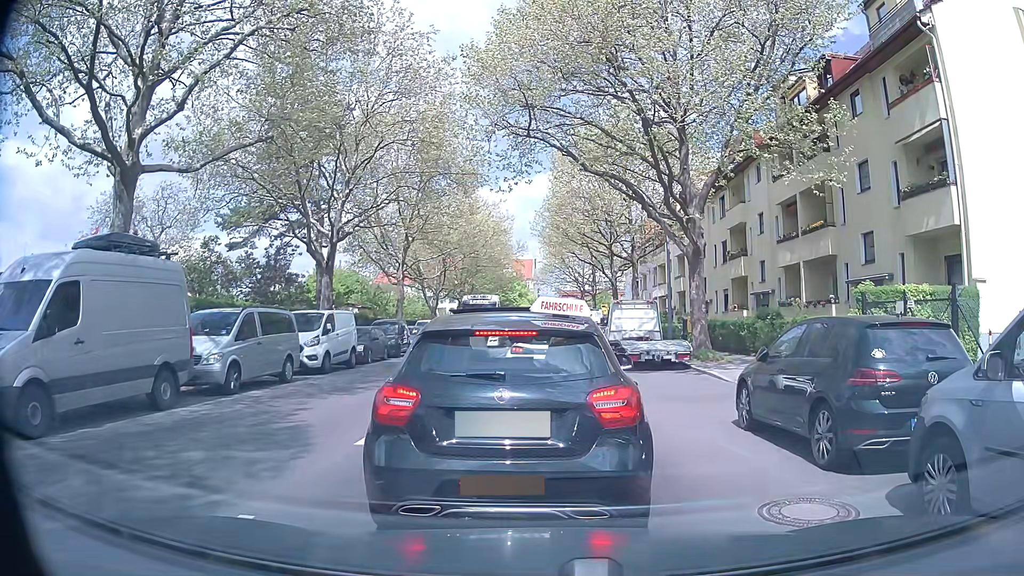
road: tertiary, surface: asphalt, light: Day
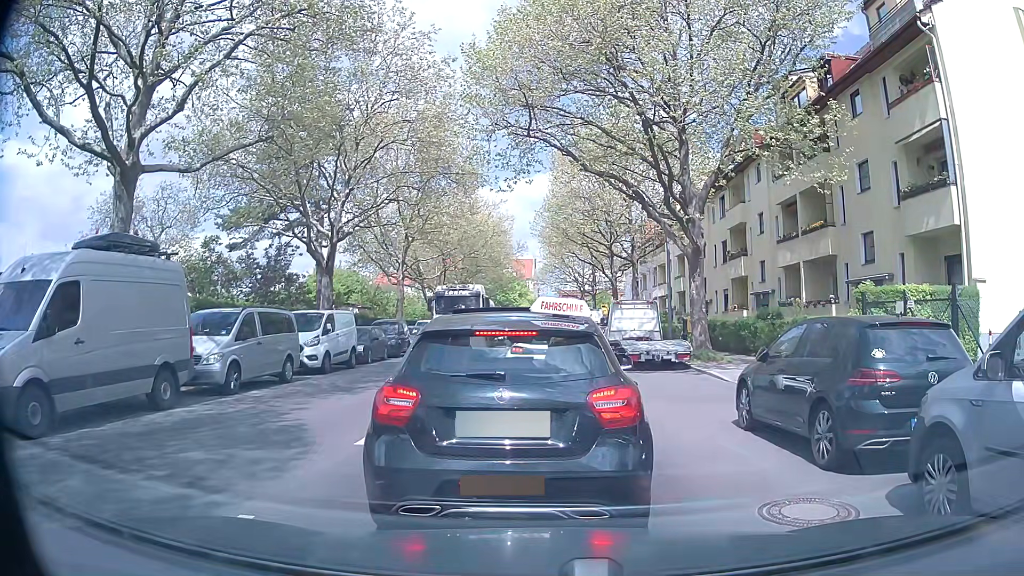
(0.0, 0.0) m; 0°
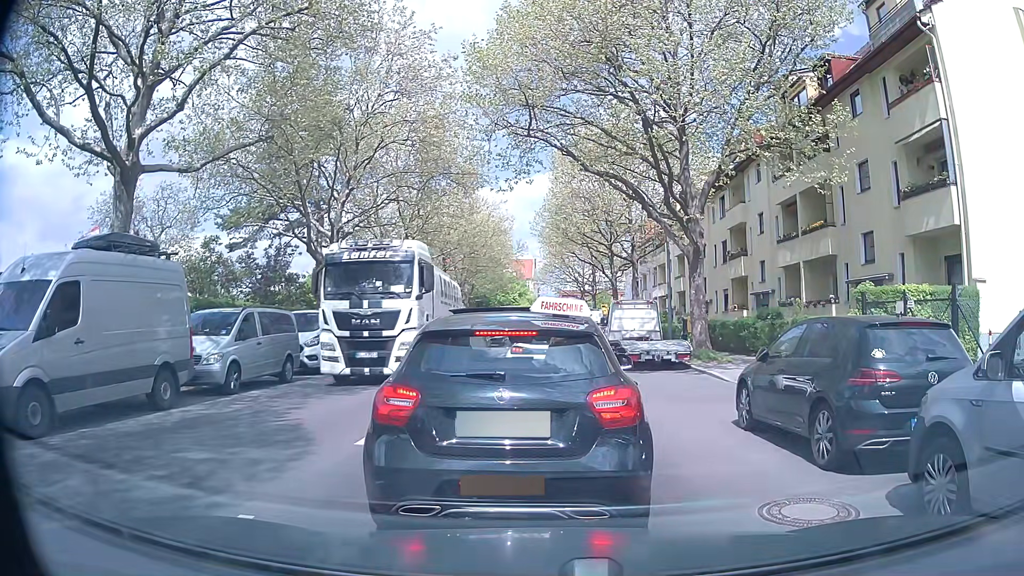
(0.0, 0.0) m; 0°
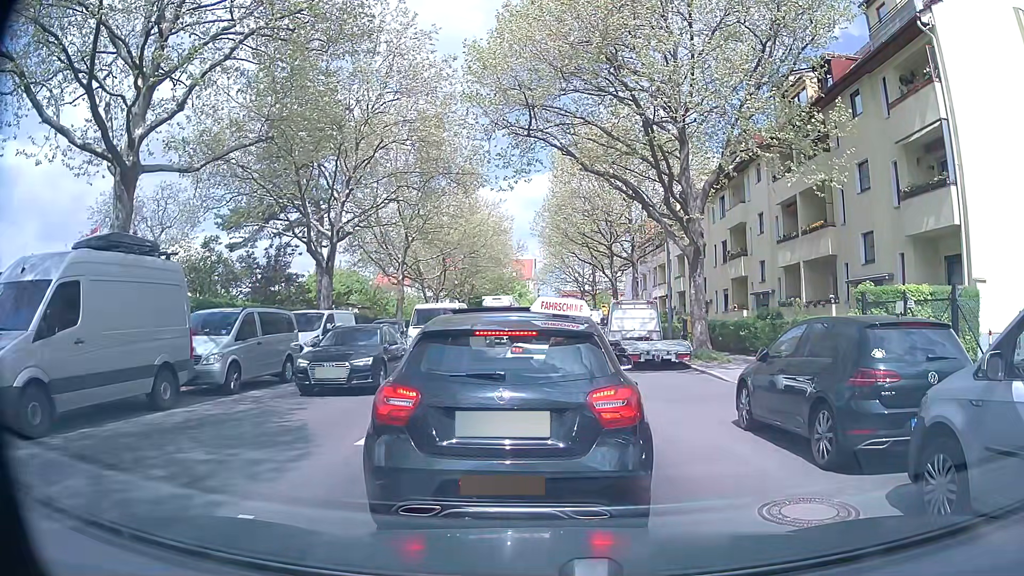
(0.0, 0.0) m; 0°
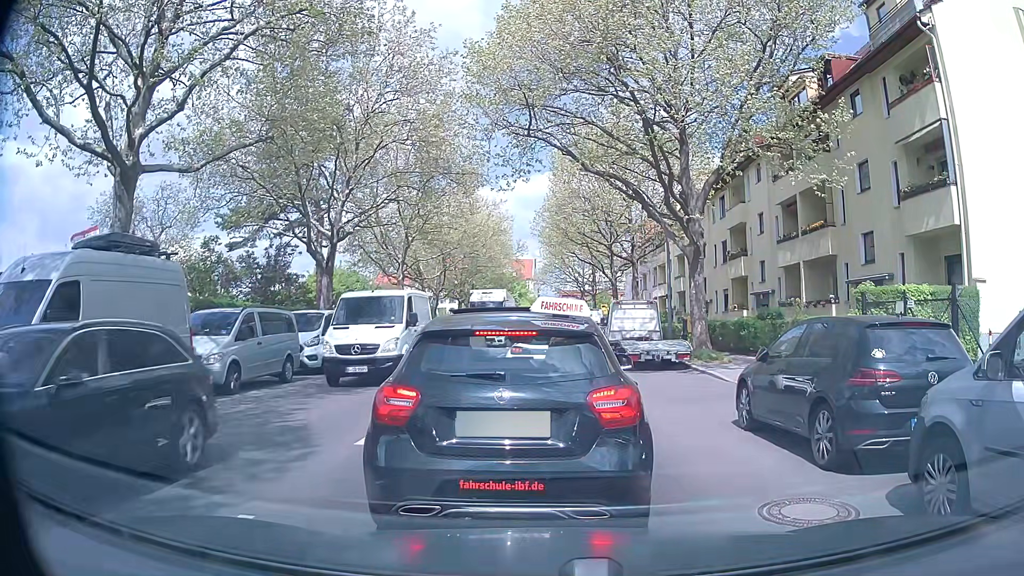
(0.0, 0.0) m; 0°
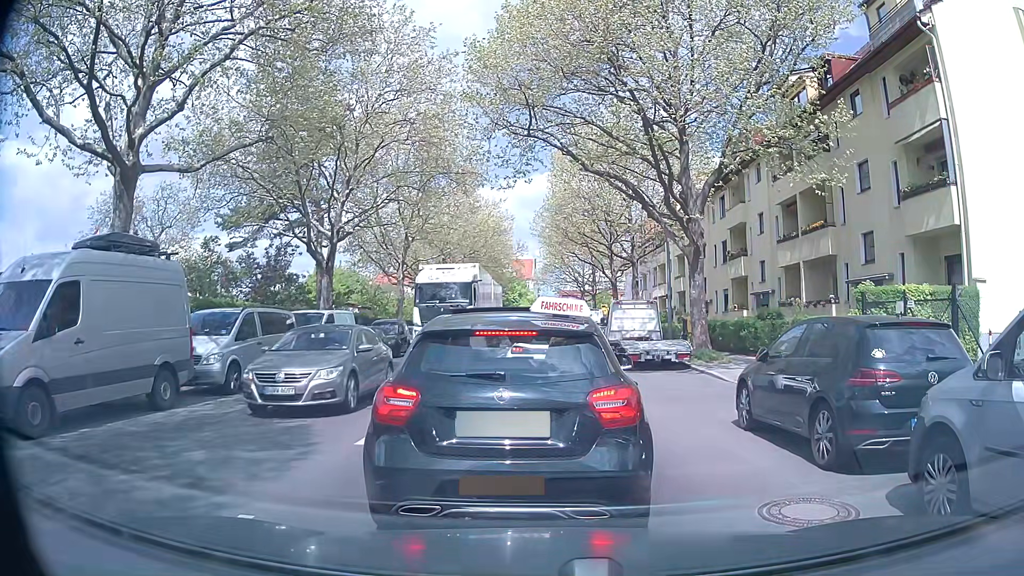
(0.0, 0.0) m; 0°
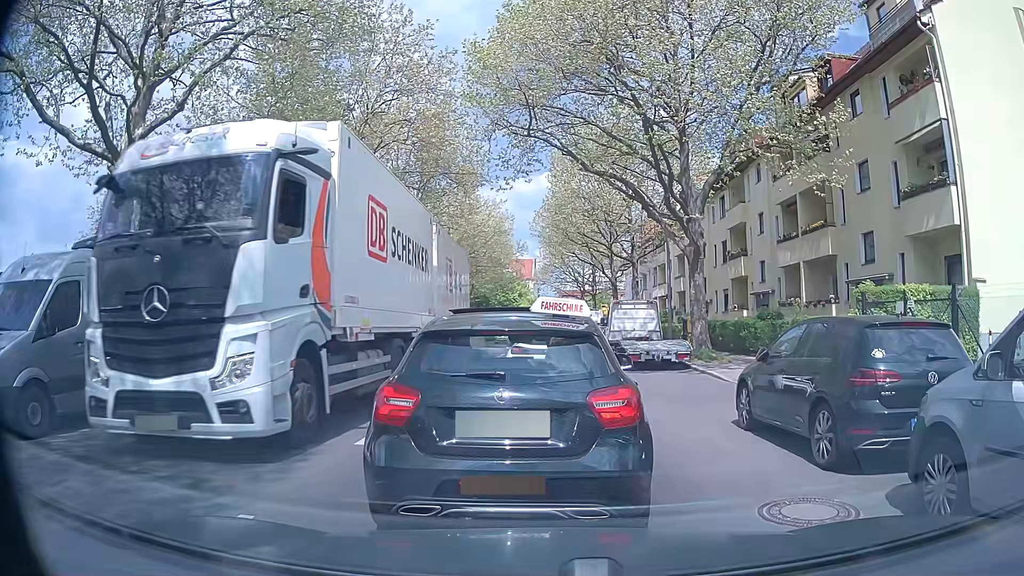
(0.0, 0.0) m; 0°
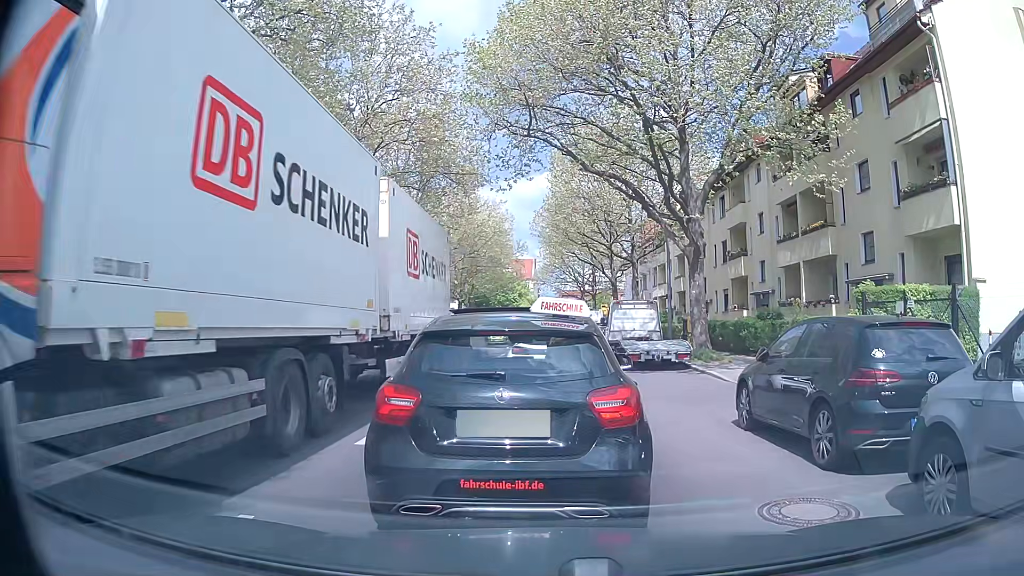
(0.0, 0.0) m; 0°
